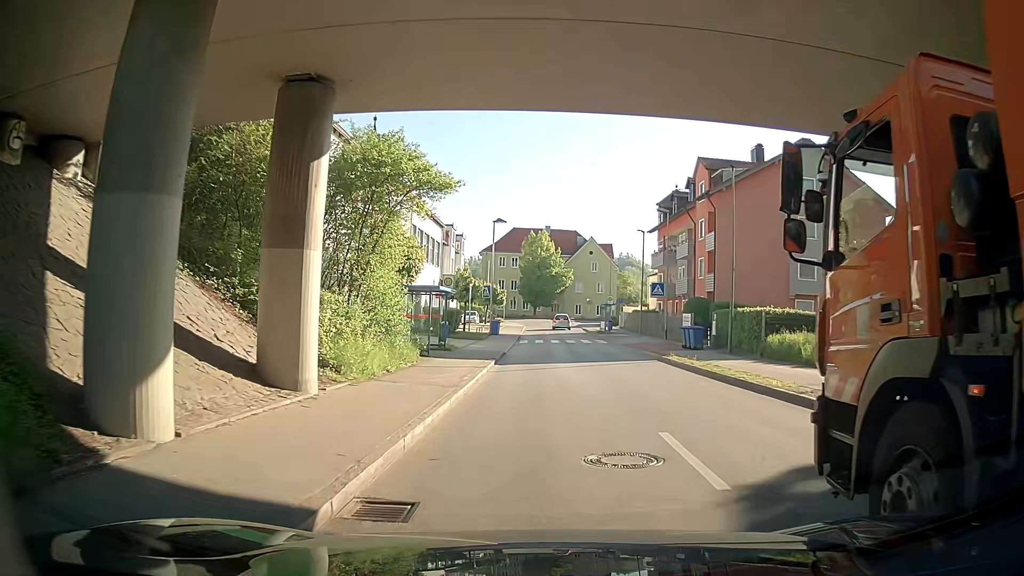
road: unclassified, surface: asphalt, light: Day
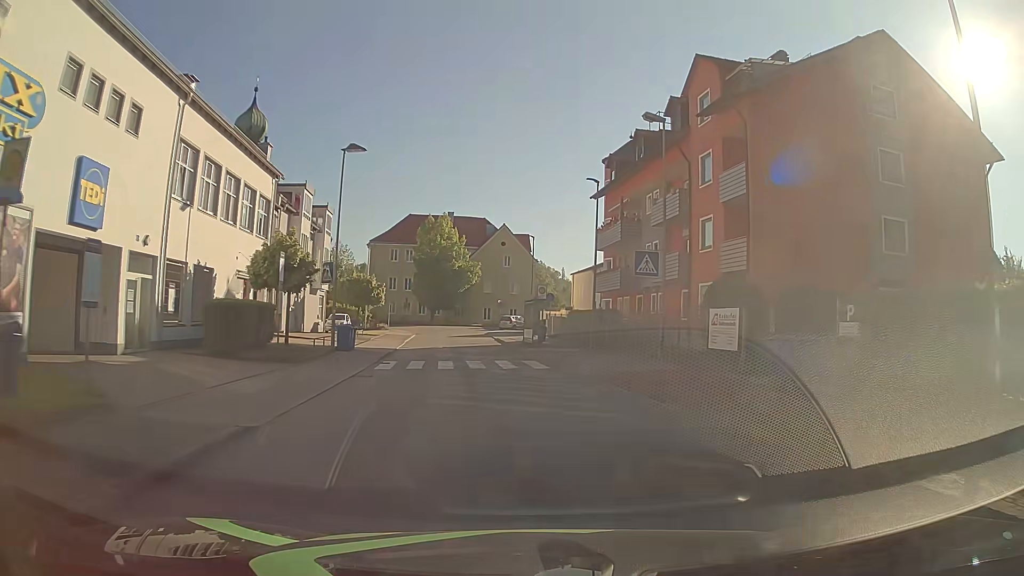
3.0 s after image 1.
(+0.7, +21.3) m; +7°
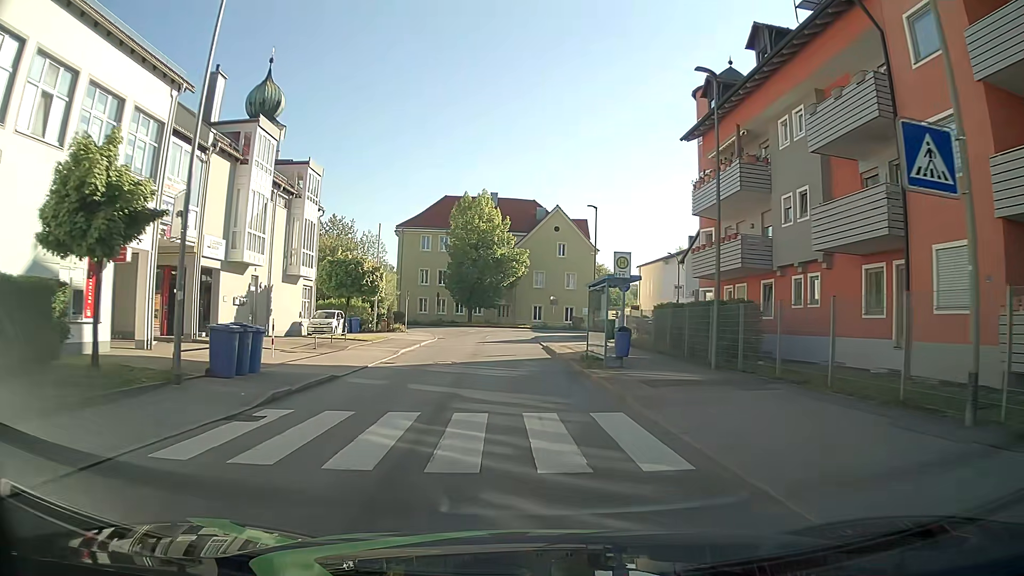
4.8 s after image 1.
(-0.4, +15.0) m; -5°
(0, +10) (0, +20) (-1, +30) (-2, +40) (-1, +50) (+4, +59) (+12, +64) (+22, +65) (+32, +67) (+42, +68) m
